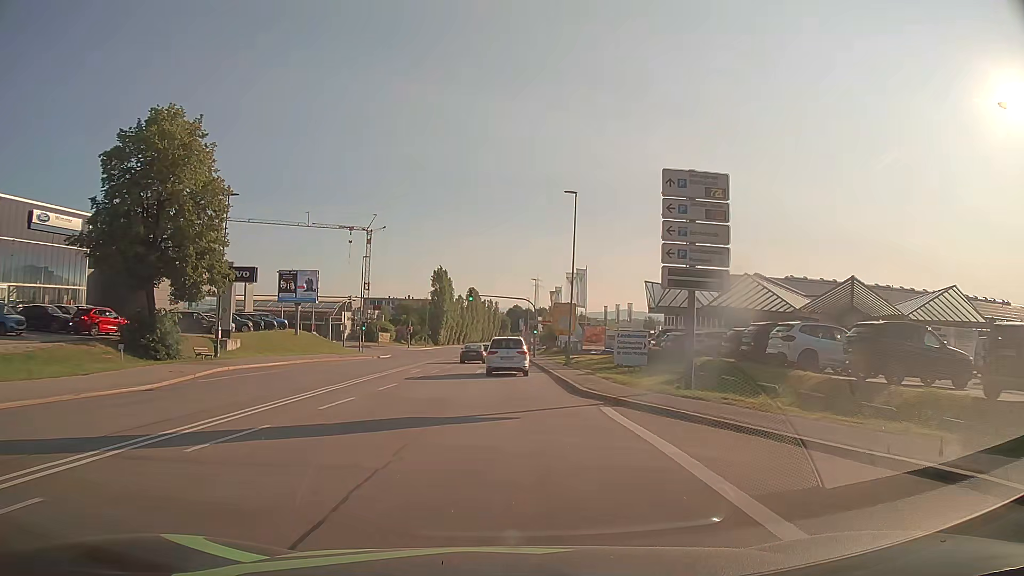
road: secondary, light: Day
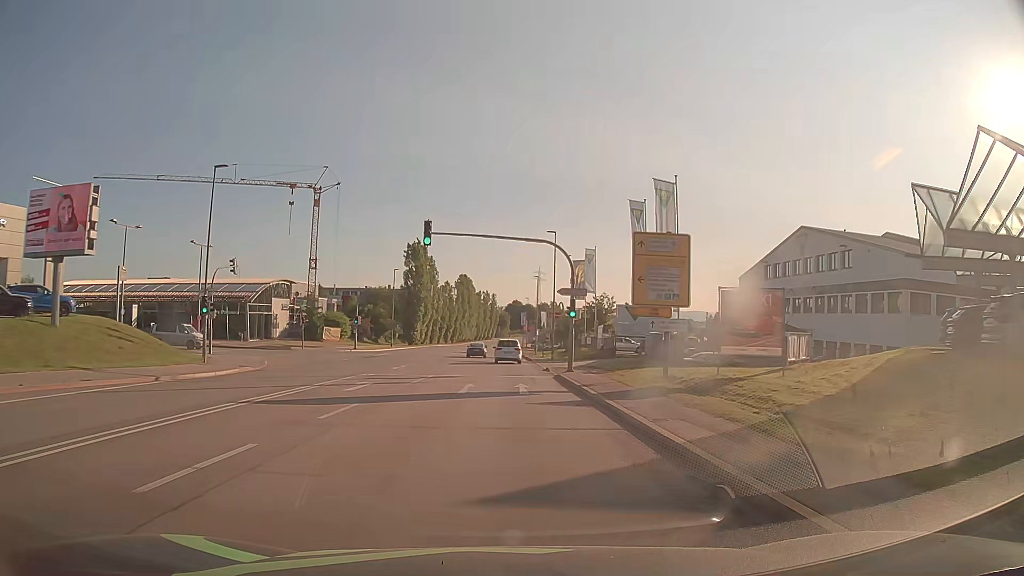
(+0.1, +38.3) m; 0°
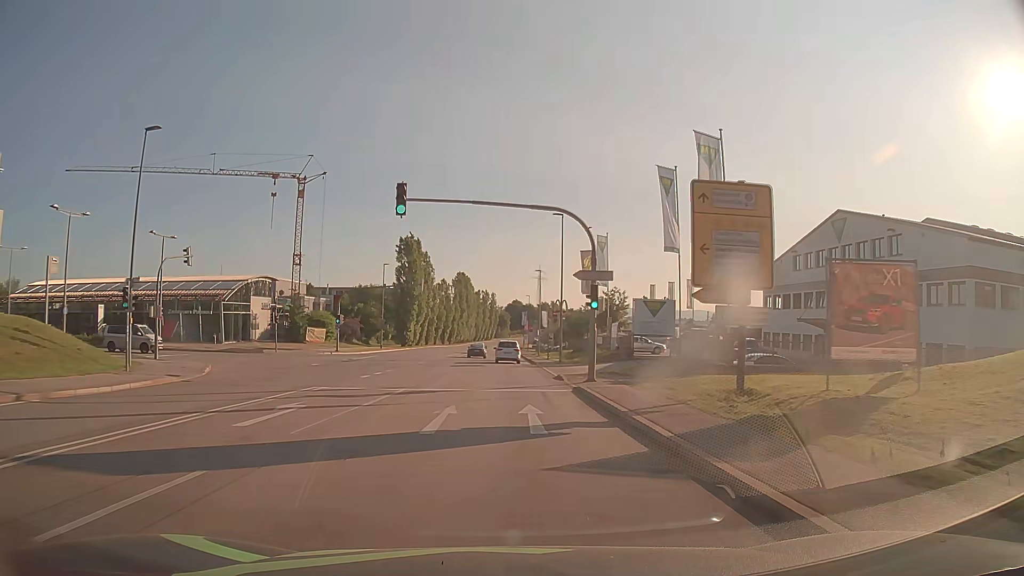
(0.0, +7.7) m; 0°
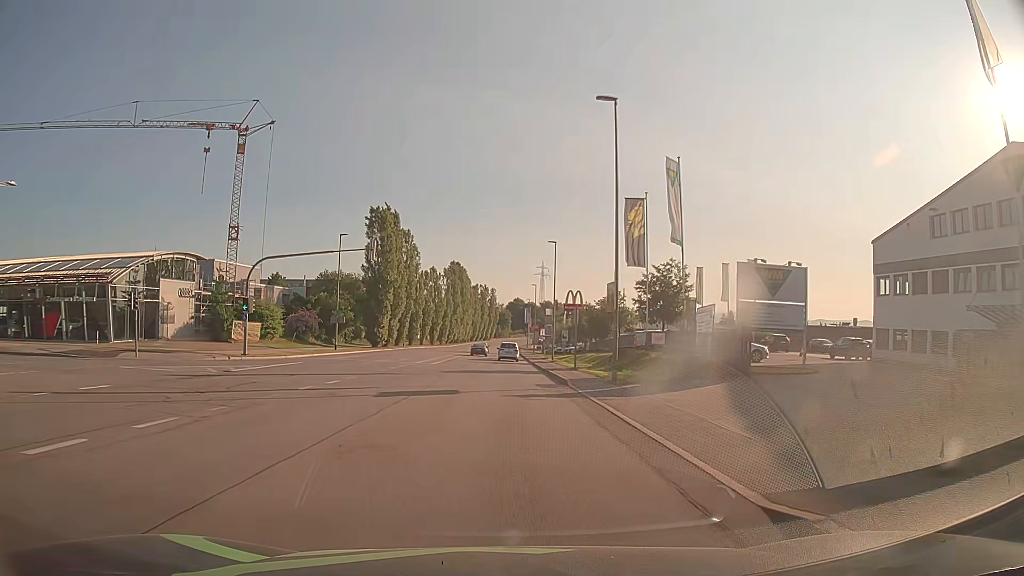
(0.0, +23.0) m; 0°
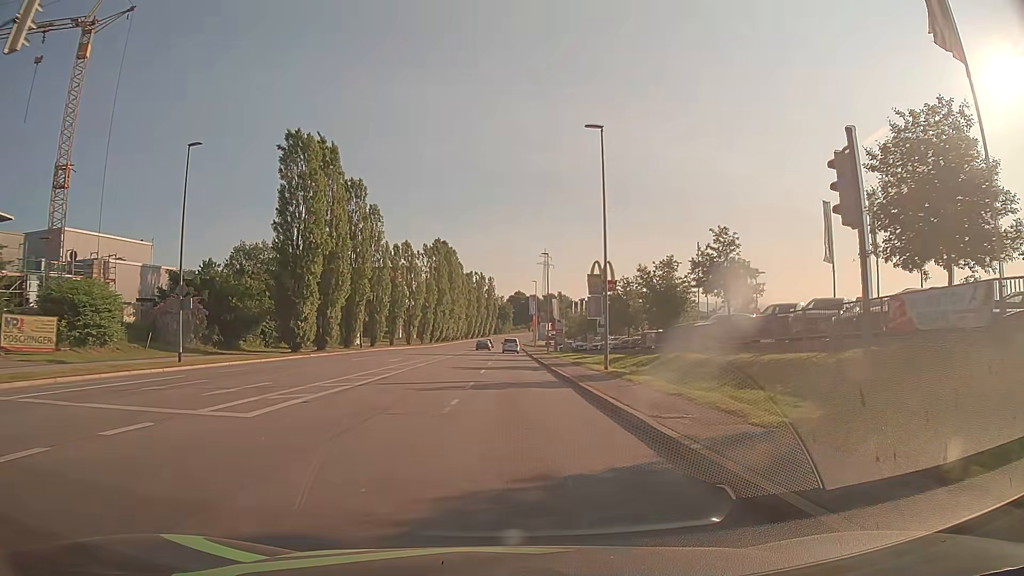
(+0.1, +30.7) m; 0°
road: tertiary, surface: asphalt
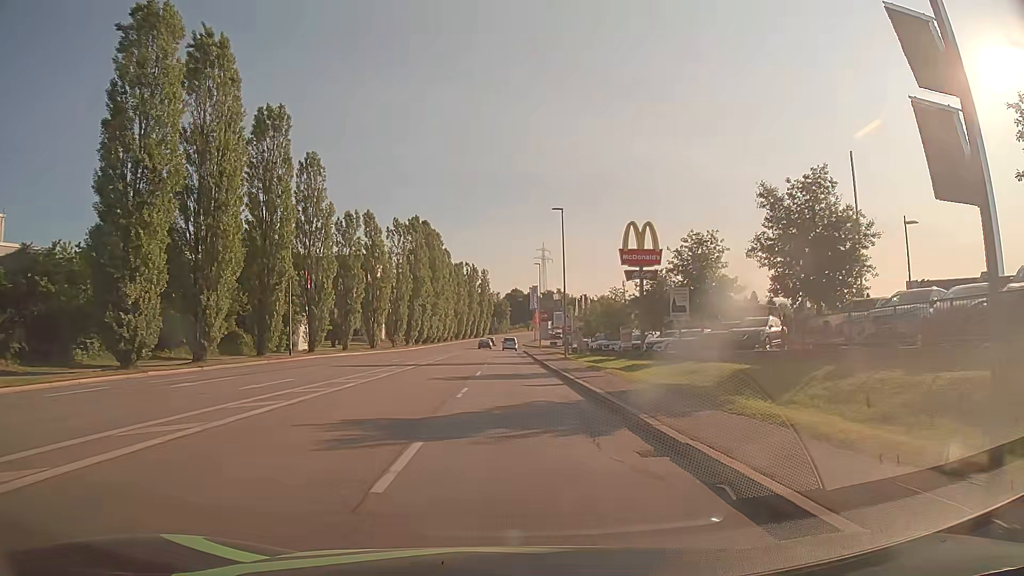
(0.0, +23.0) m; 0°
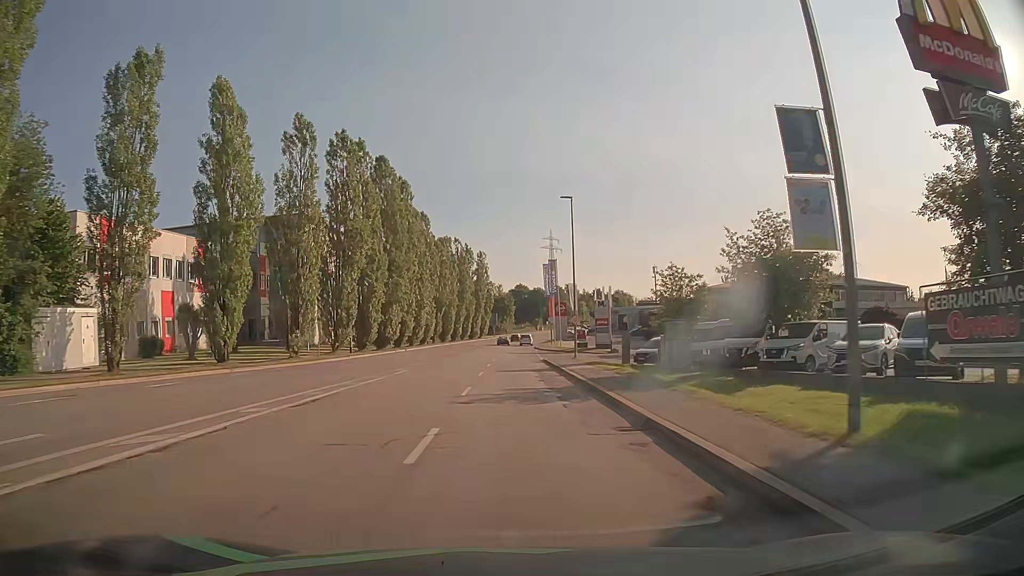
(-0.1, +38.1) m; 0°
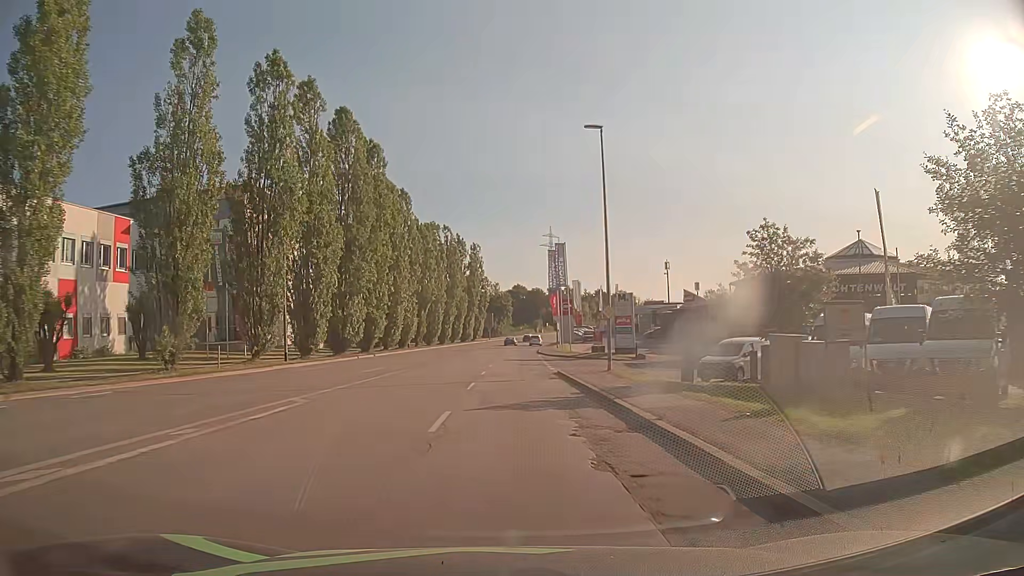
(0.0, +15.2) m; 0°
(0, +10) (0, +20) (0, +30) (0, +40) (+1, +50) (+1, +60) (+1, +70) (+2, +80) (+3, +90) (+4, +100) m
